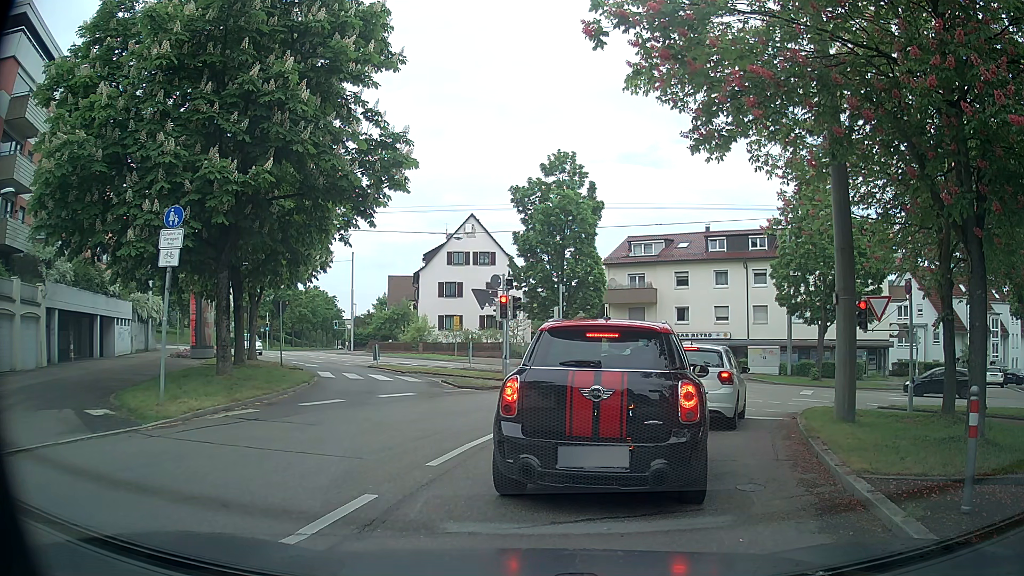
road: secondary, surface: asphalt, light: Day
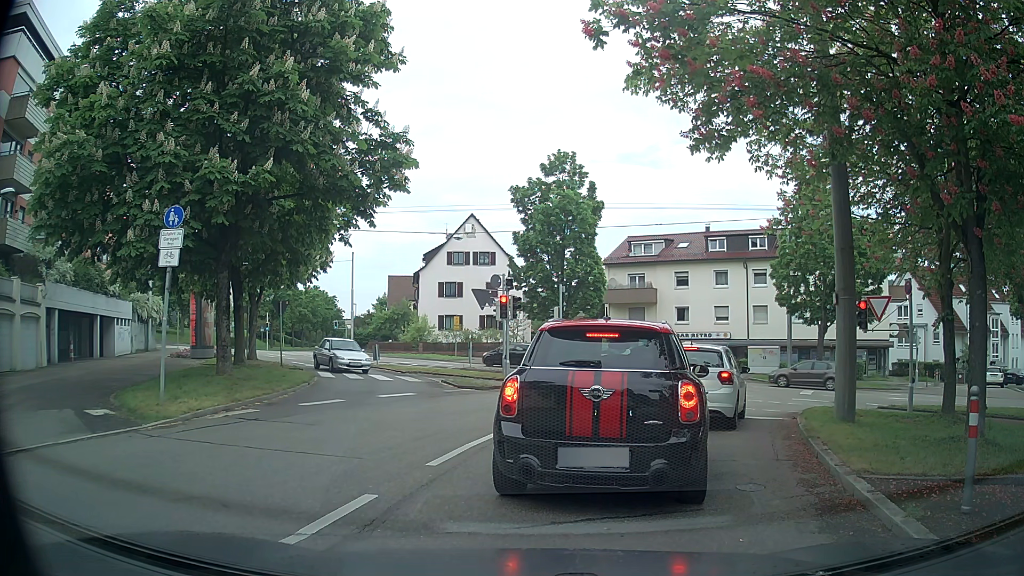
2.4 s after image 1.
(0.0, 0.0) m; 0°
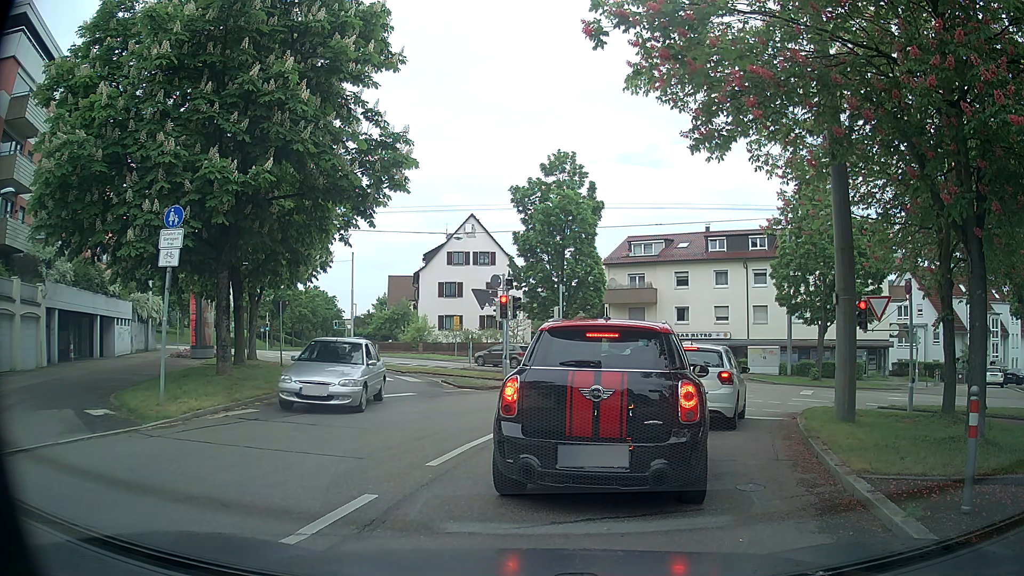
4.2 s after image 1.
(0.0, 0.0) m; 0°
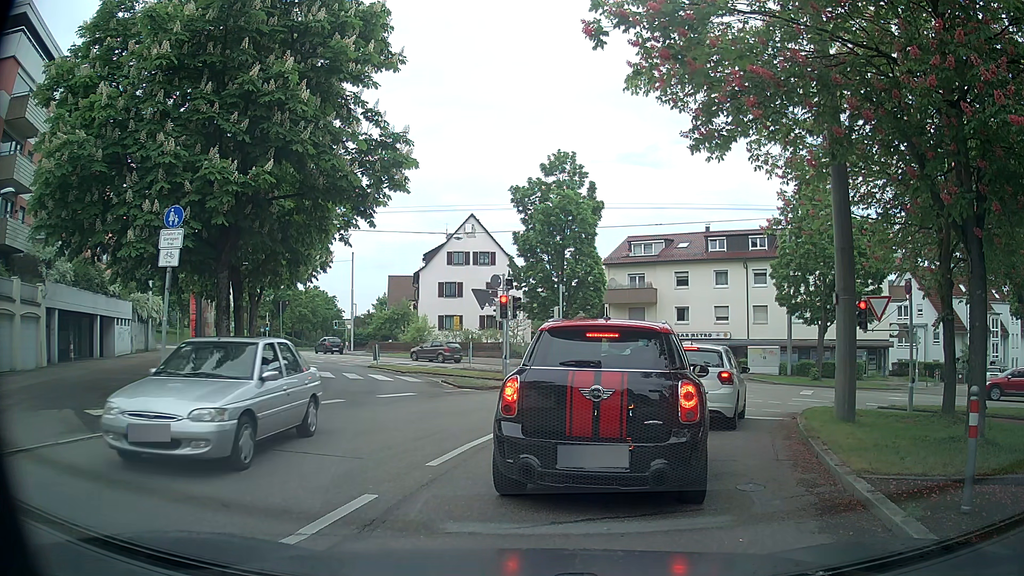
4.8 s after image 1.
(0.0, 0.0) m; 0°
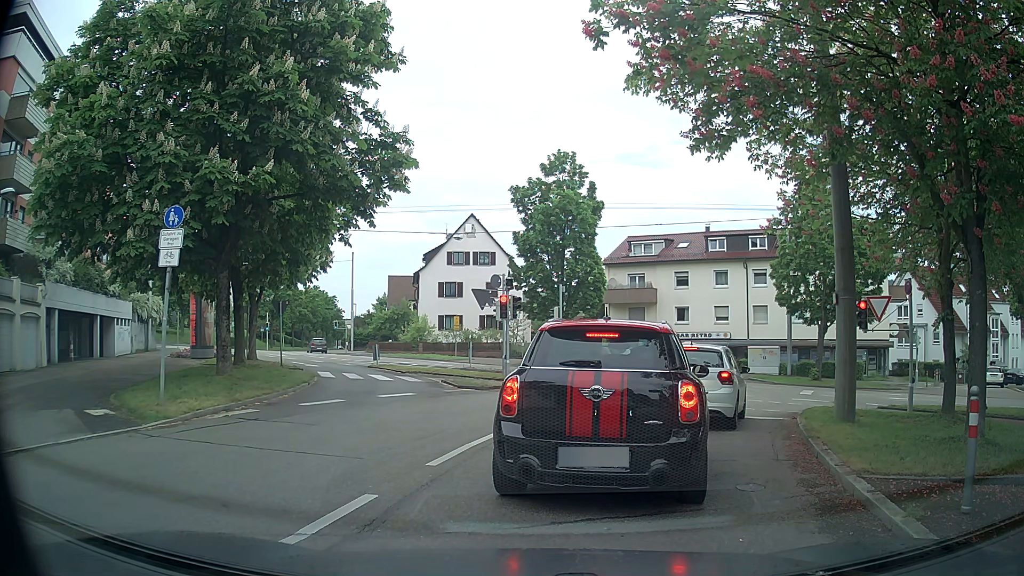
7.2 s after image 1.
(0.0, 0.0) m; 0°
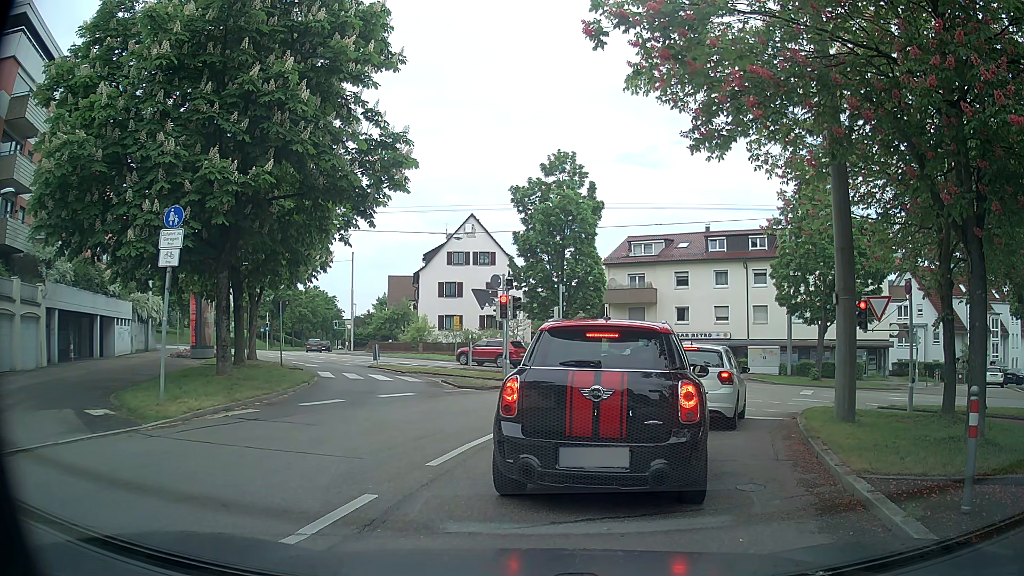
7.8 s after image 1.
(0.0, 0.0) m; 0°
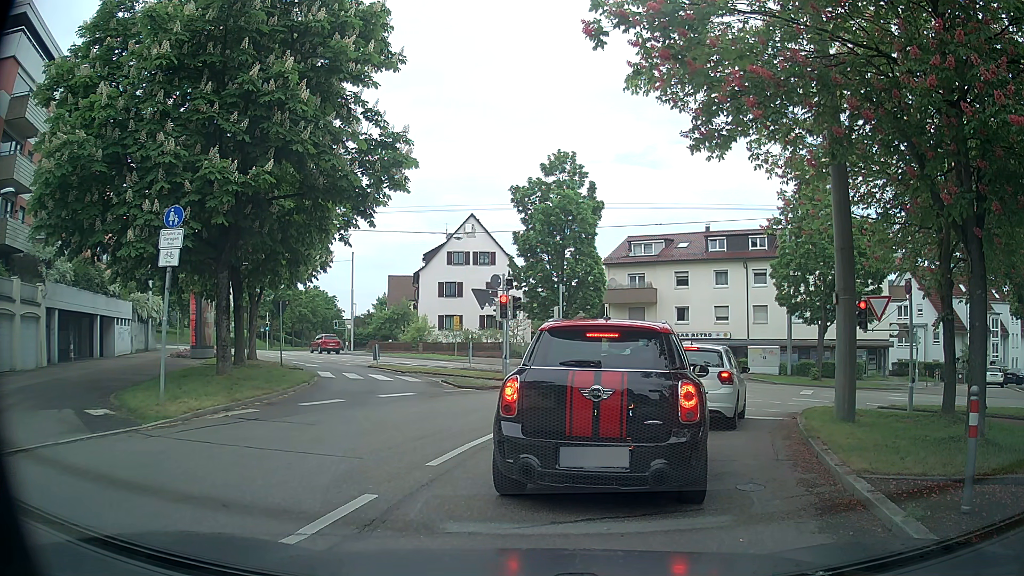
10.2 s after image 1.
(0.0, 0.0) m; 0°
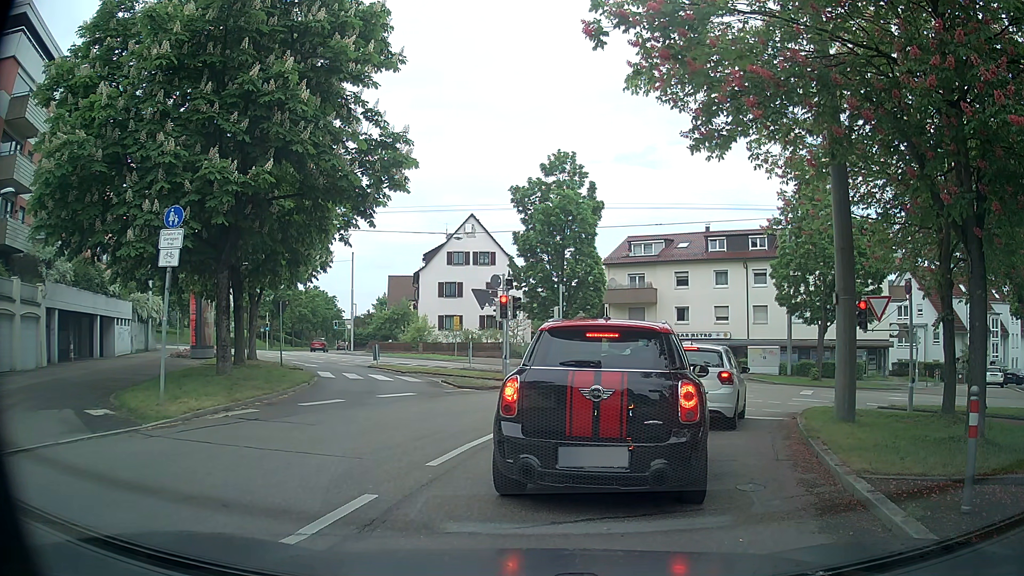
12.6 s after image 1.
(0.0, 0.0) m; 0°
